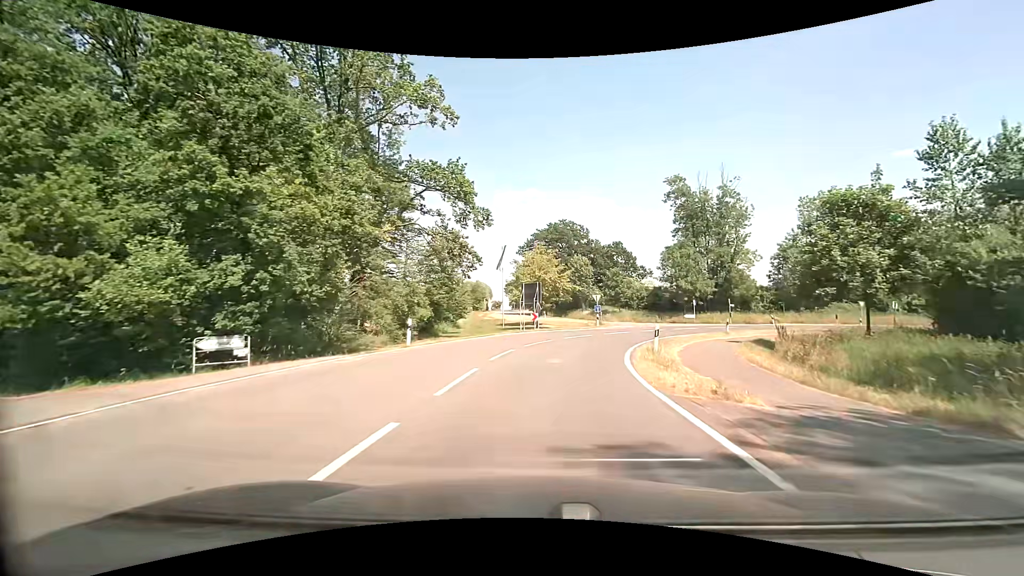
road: tertiary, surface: asphalt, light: Day
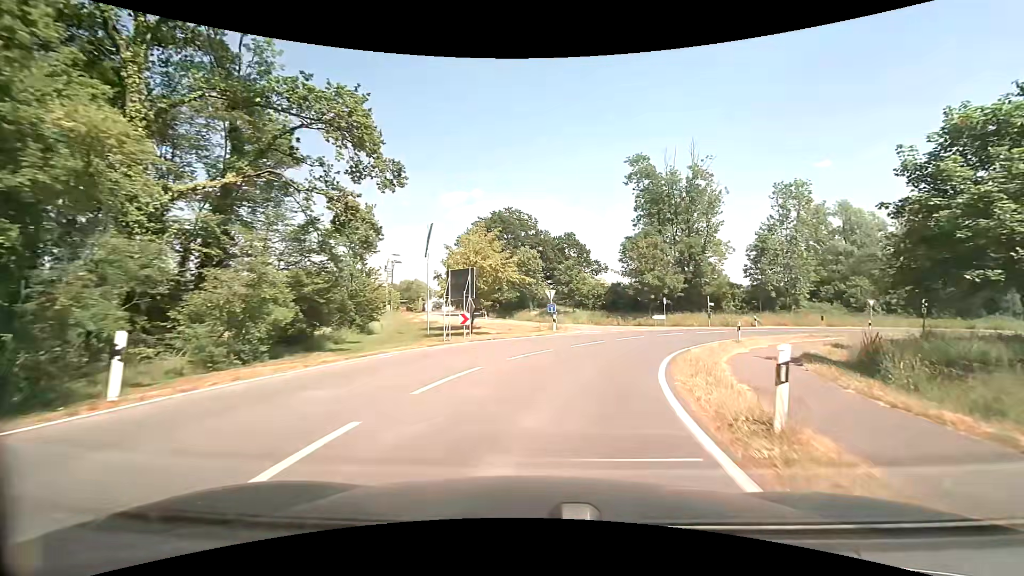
(+0.5, +11.8) m; +5°
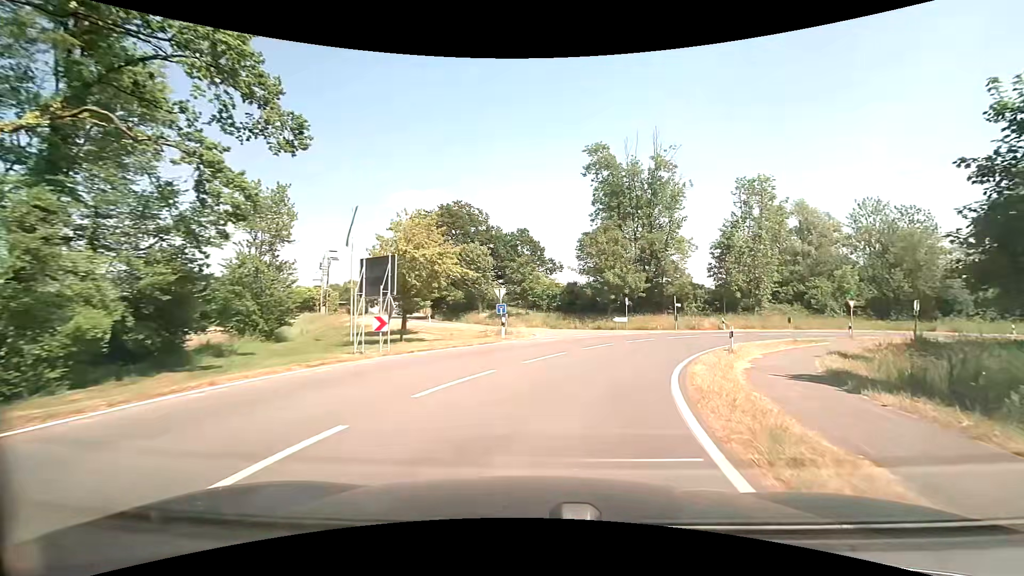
(+0.3, +5.8) m; +6°
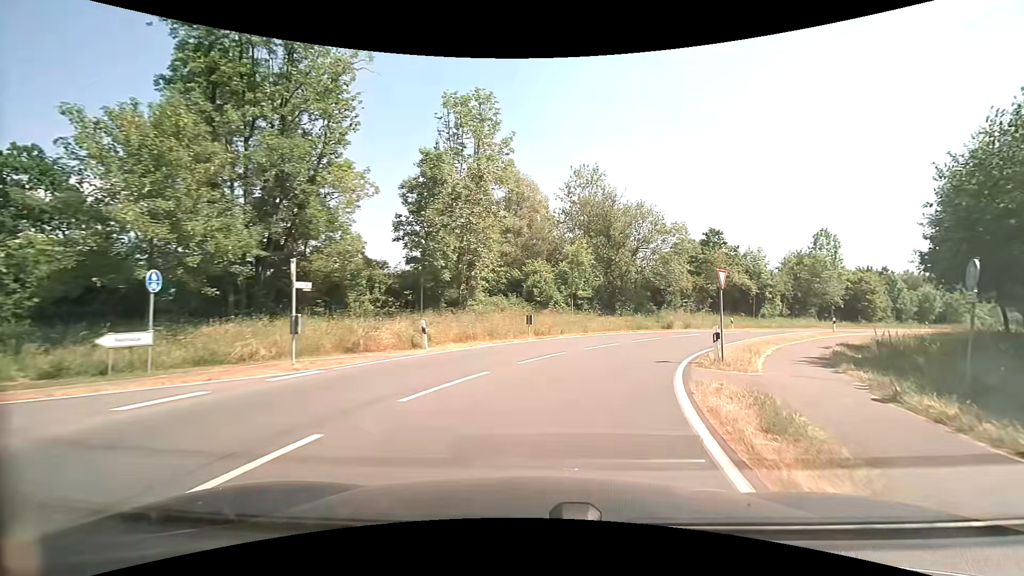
(+8.2, +26.8) m; +34°
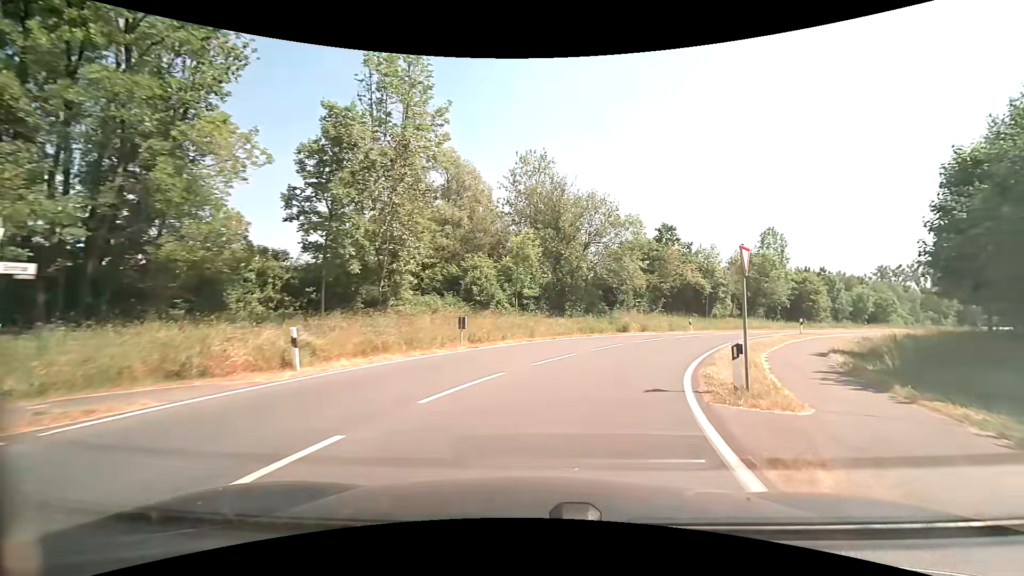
(+0.3, +5.5) m; +6°
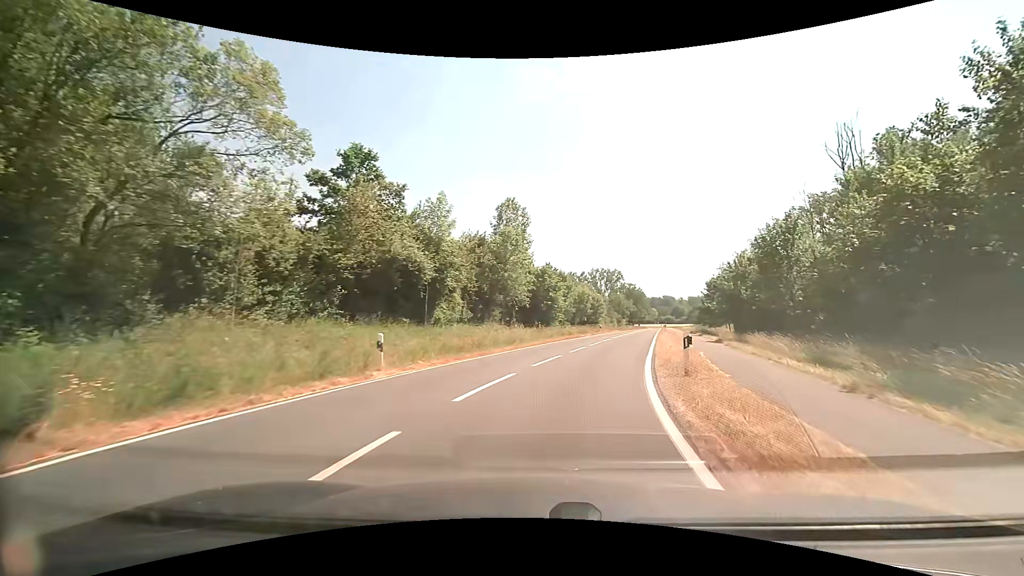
(+8.0, +26.6) m; +31°
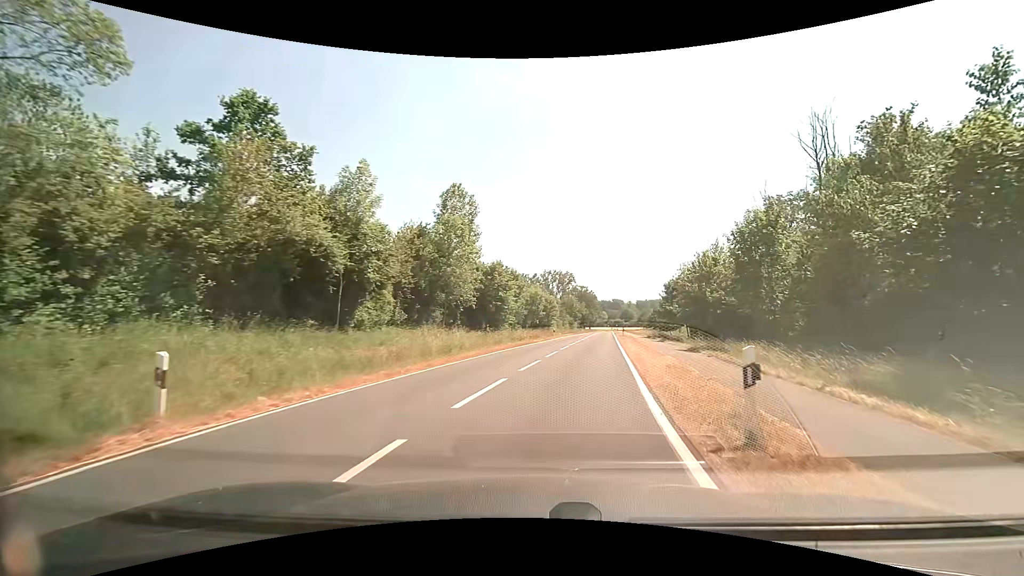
(+0.3, +6.0) m; +5°
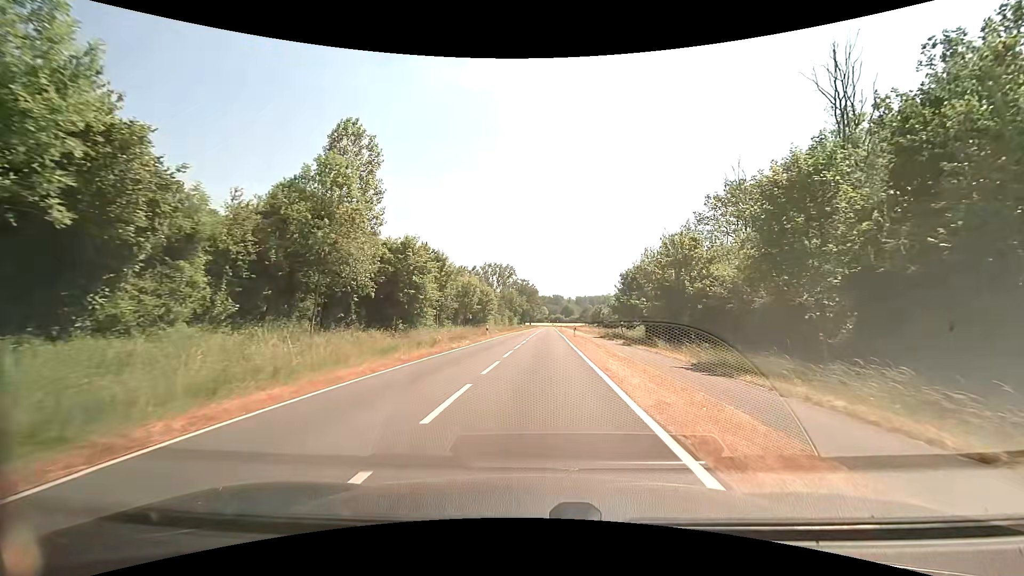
(+1.1, +12.9) m; +8°
(0, +10) (0, +20) (+1, +30) (+1, +40) (+1, +50) (+2, +60) (+2, +70) (+2, +80) (+3, +90) (+3, +100) m
